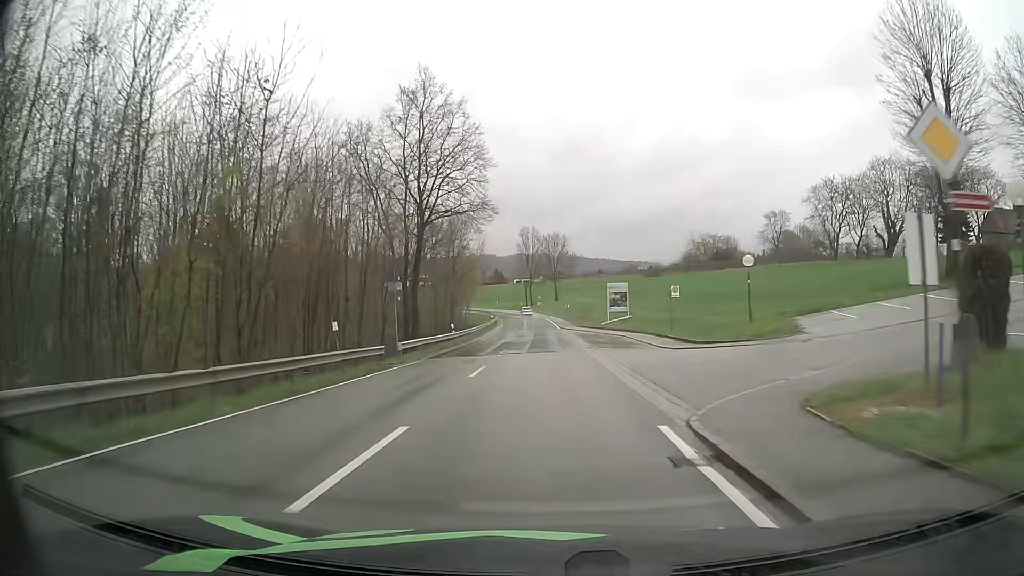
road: tertiary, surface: asphalt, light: Day
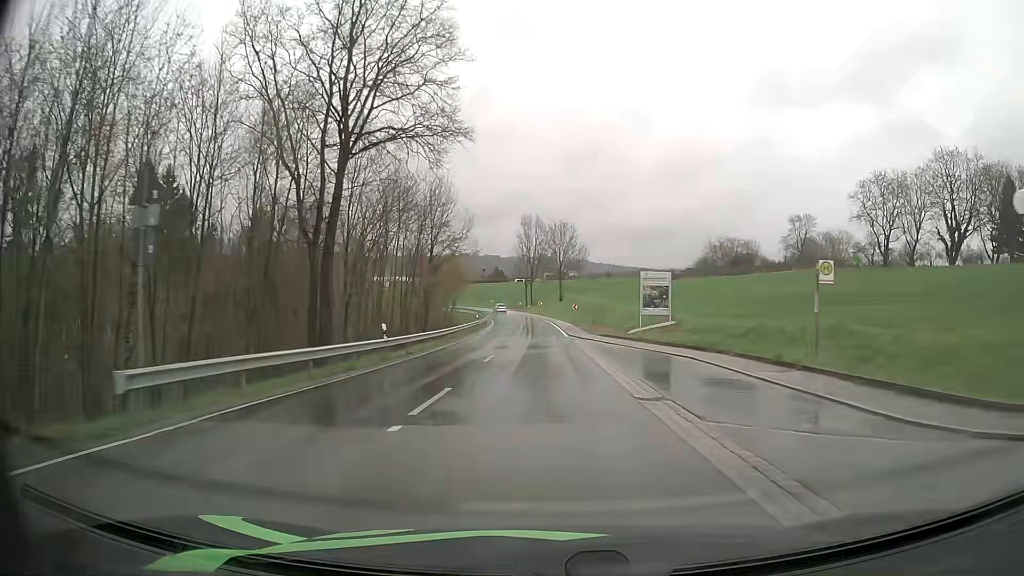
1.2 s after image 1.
(-0.1, +18.9) m; 0°
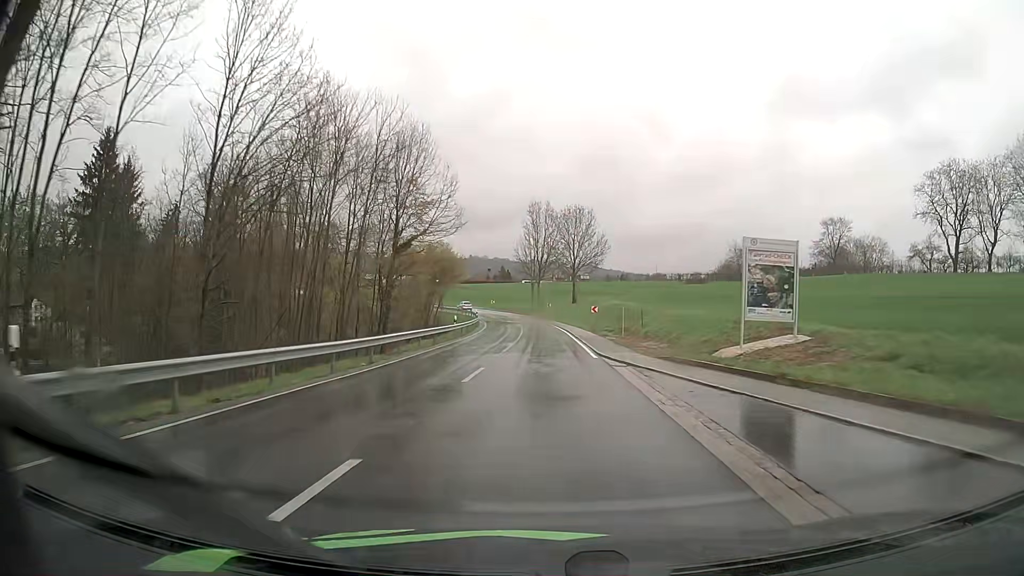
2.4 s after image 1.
(-0.1, +19.2) m; -1°
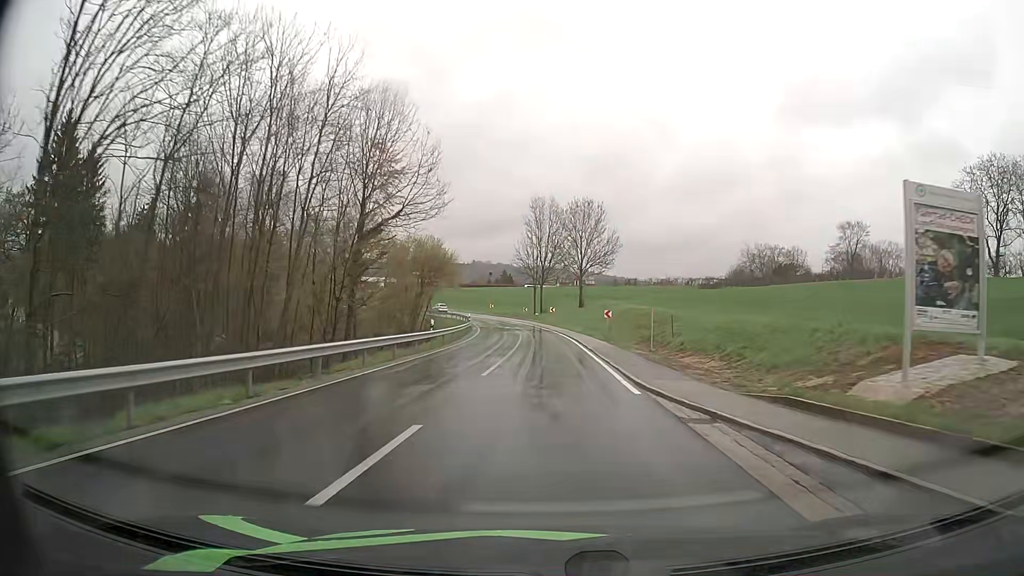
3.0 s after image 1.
(0.0, +9.6) m; 0°
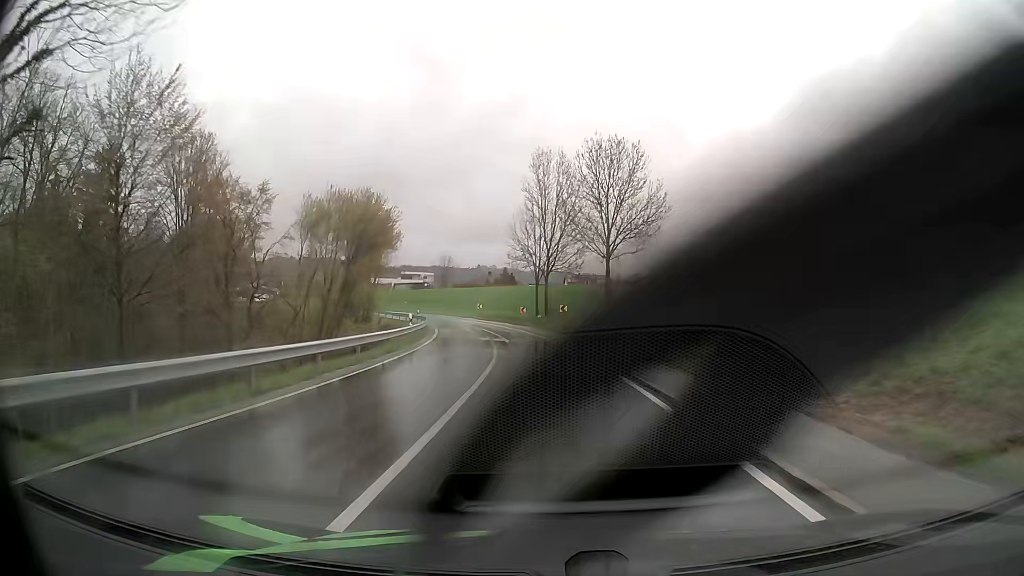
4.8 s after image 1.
(-0.1, +28.5) m; 0°
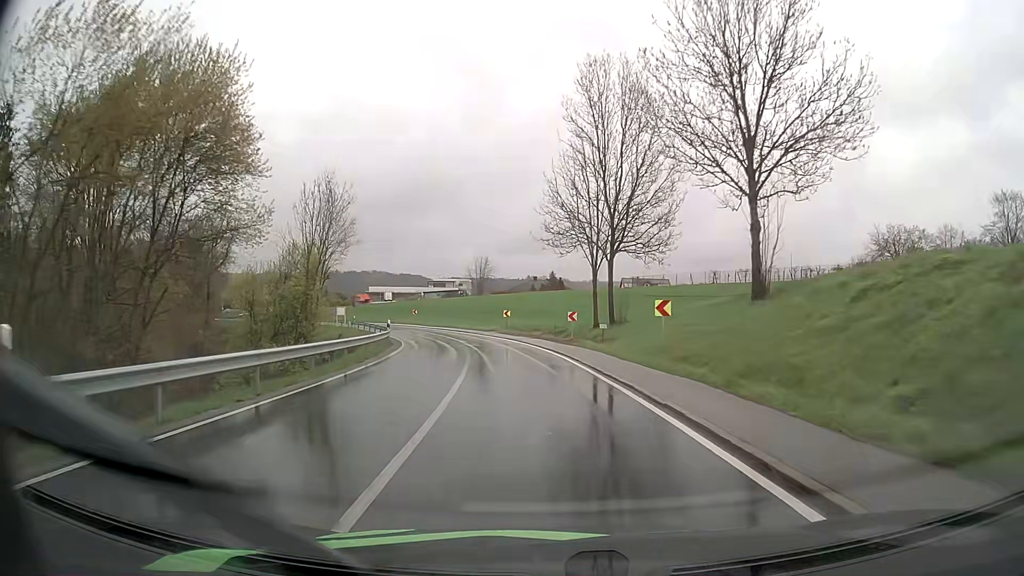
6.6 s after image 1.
(-0.8, +27.6) m; -4°
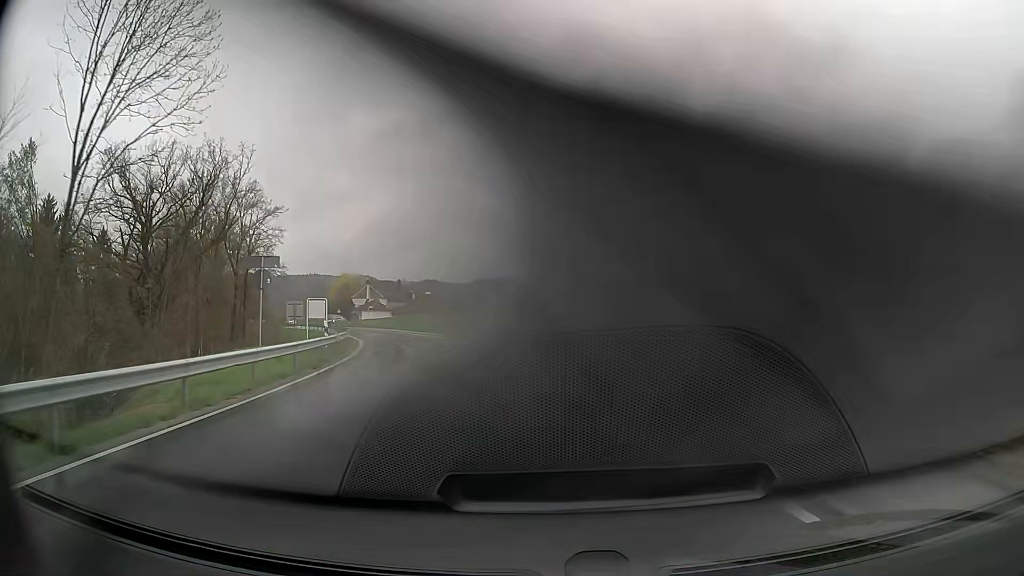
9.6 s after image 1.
(-4.9, +43.3) m; -14°
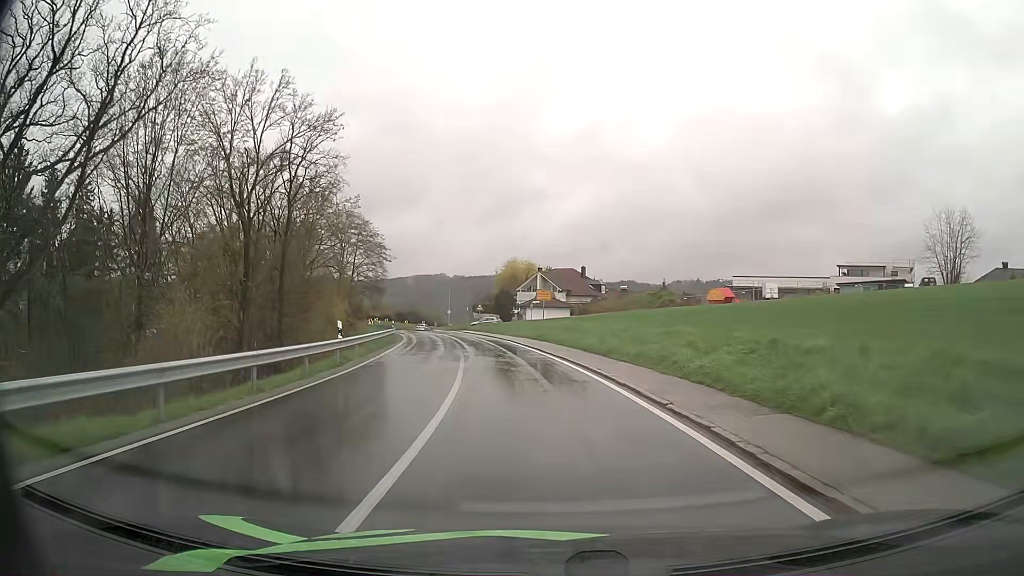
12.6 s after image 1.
(-6.5, +40.8) m; -17°
(0, +10) (-1, +20) (-2, +30) (-4, +40) (-5, +50) (-7, +59) (-10, +69) (-12, +79) (-16, +88) (-19, +98) m
